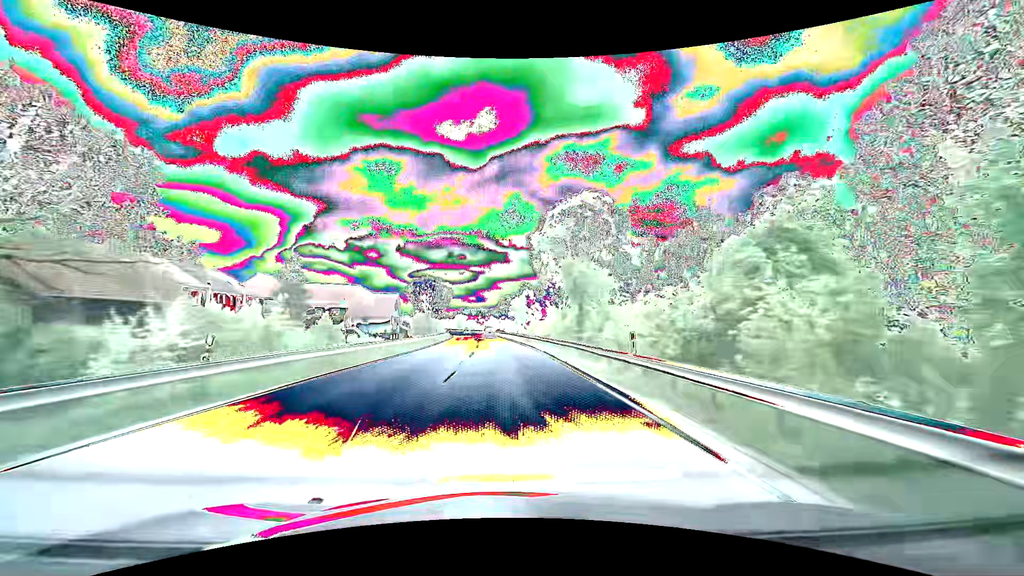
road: primary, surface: asphalt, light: Day
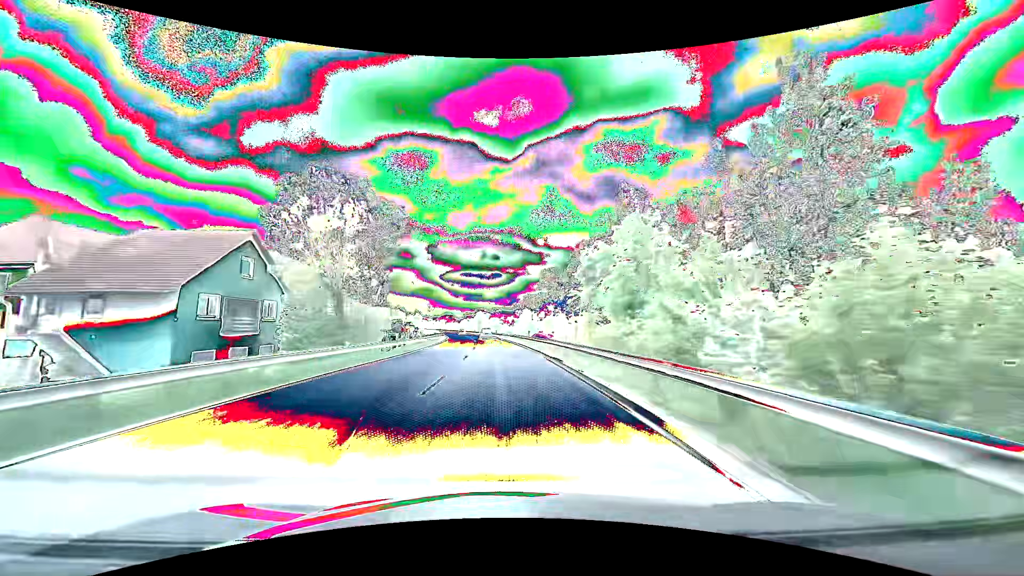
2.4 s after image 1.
(-1.9, +63.4) m; -4°
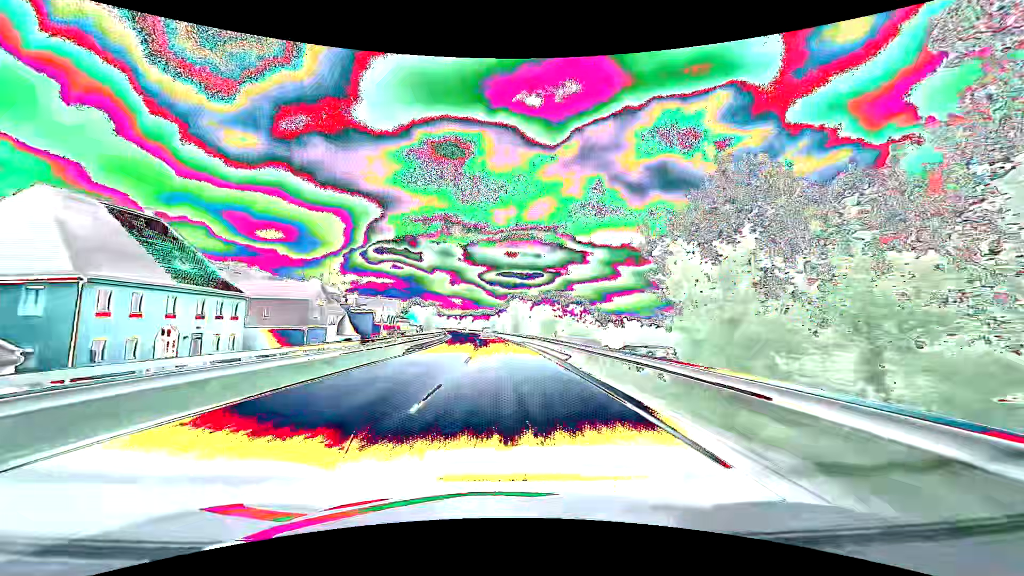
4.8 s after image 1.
(-2.4, +63.3) m; -5°
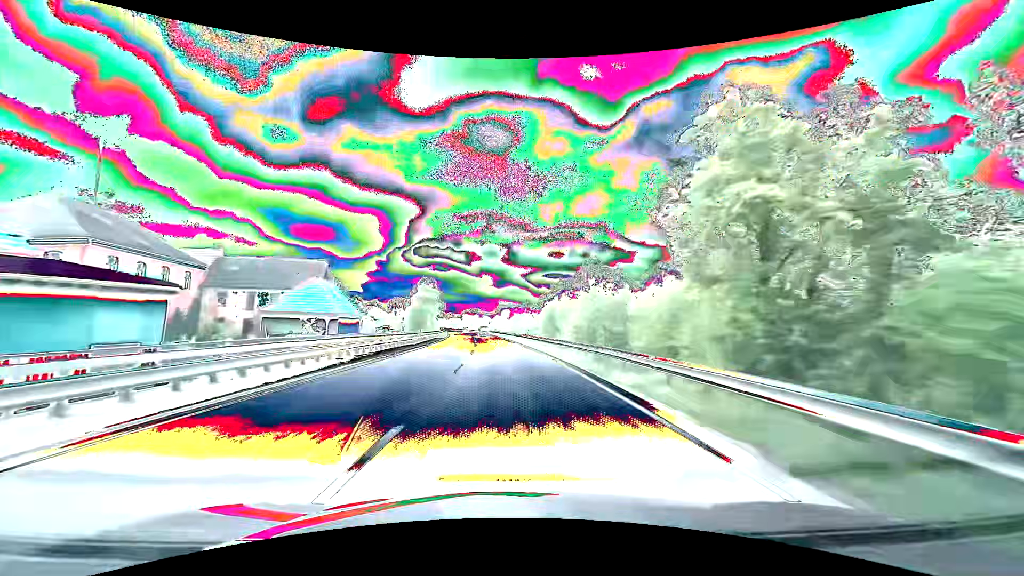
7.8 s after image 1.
(-3.7, +79.2) m; -5°
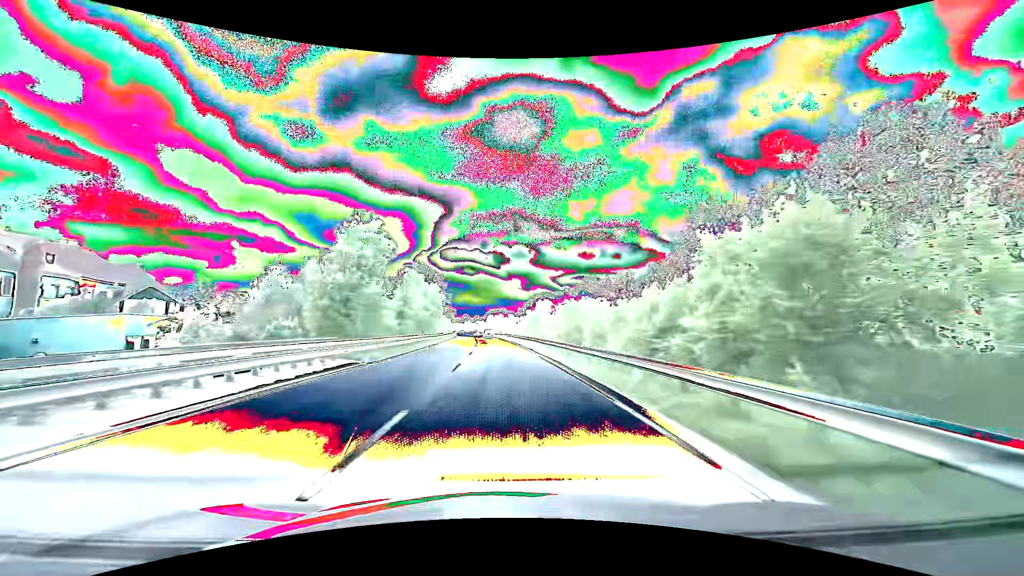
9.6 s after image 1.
(-1.3, +47.5) m; -3°
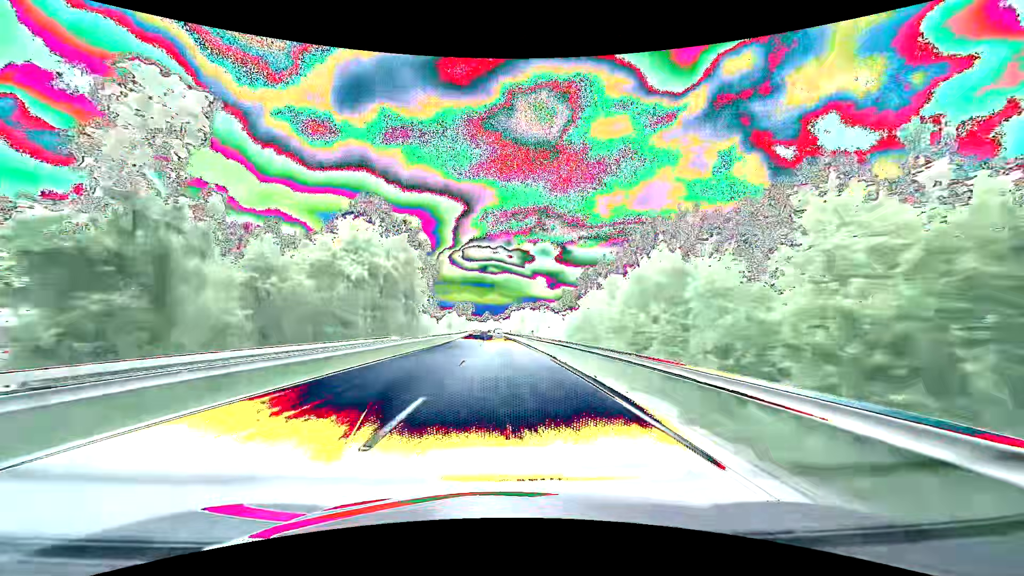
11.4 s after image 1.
(-1.5, +47.5) m; -3°
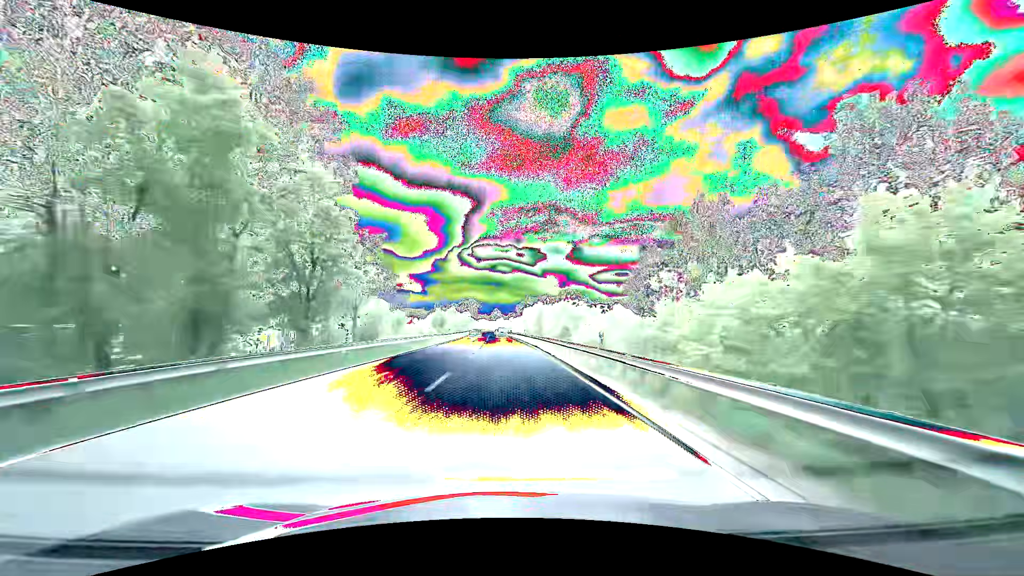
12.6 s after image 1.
(-0.4, +31.6) m; -1°
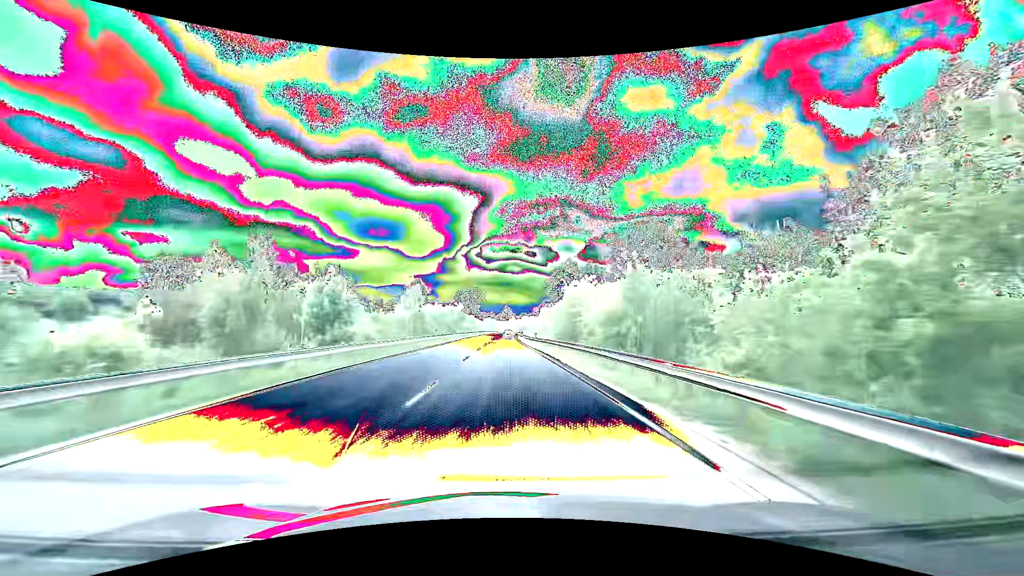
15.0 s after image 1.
(-1.0, +63.4) m; -1°
(0, +10) (0, +20) (0, +30) (0, +40) (0, +50) (0, +60) (0, +70) (0, +80) (0, +90) (0, +100) m
